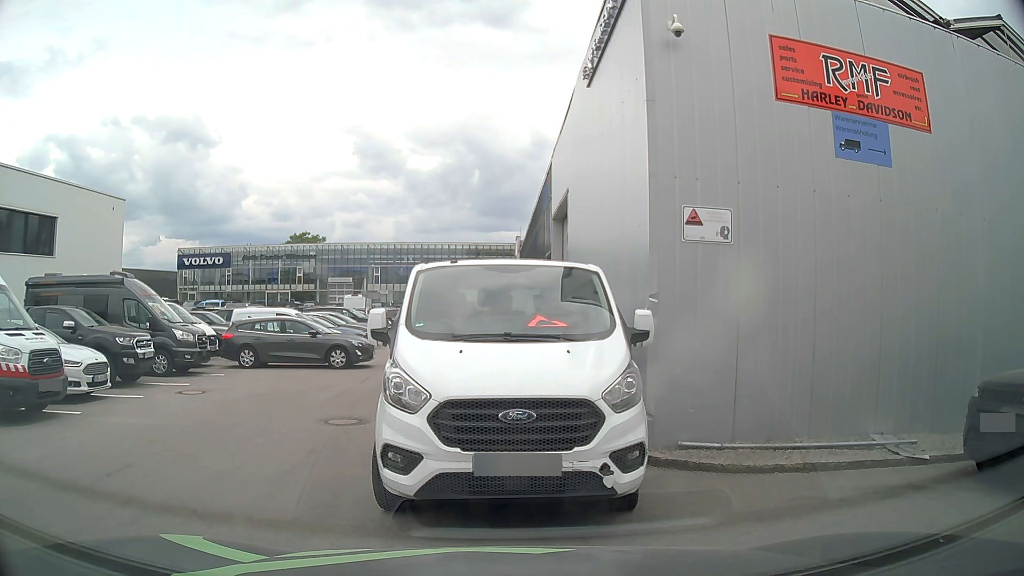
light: Day
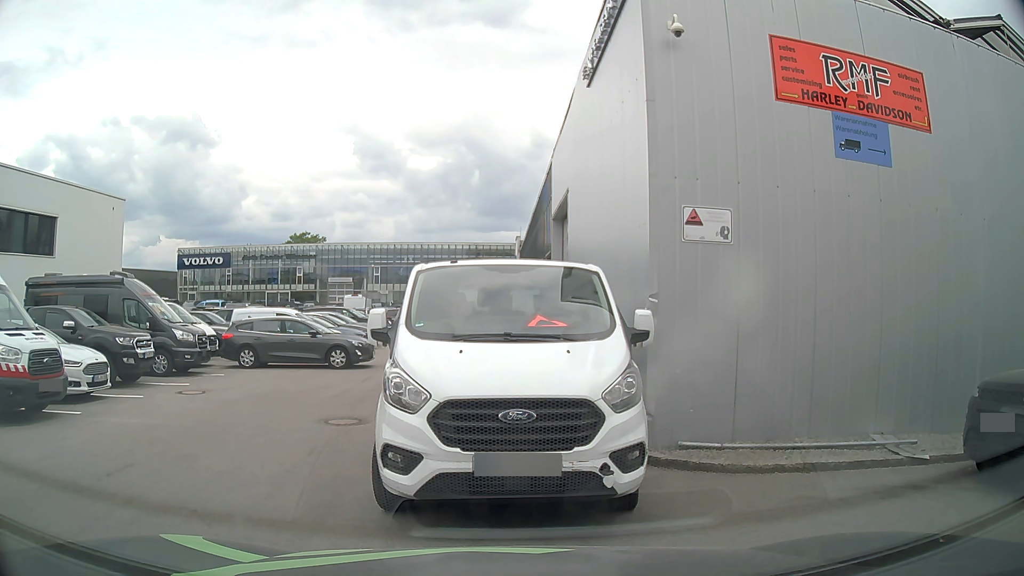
(0.0, 0.0) m; 0°
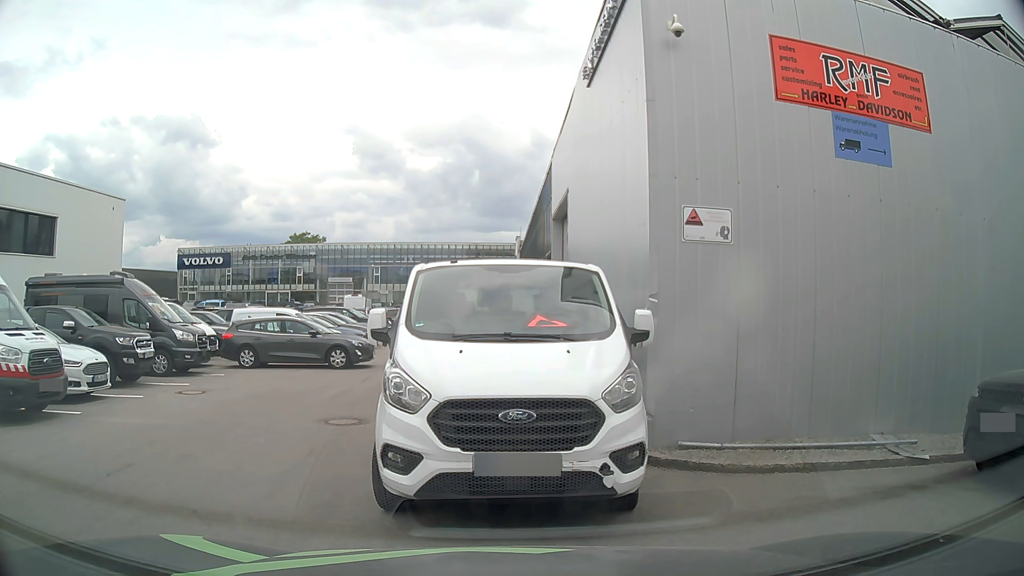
(0.0, 0.0) m; 0°
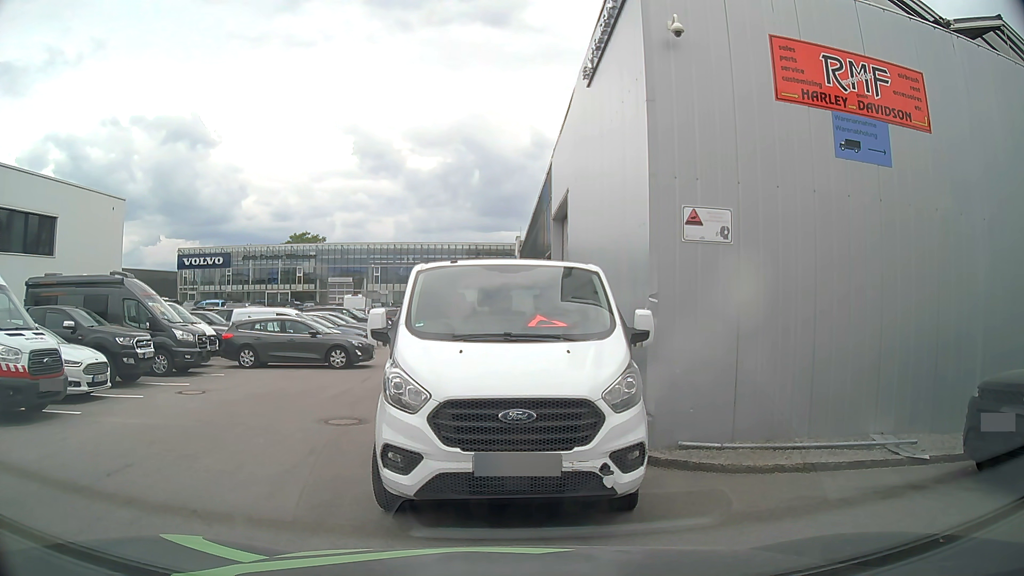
(0.0, 0.0) m; 0°
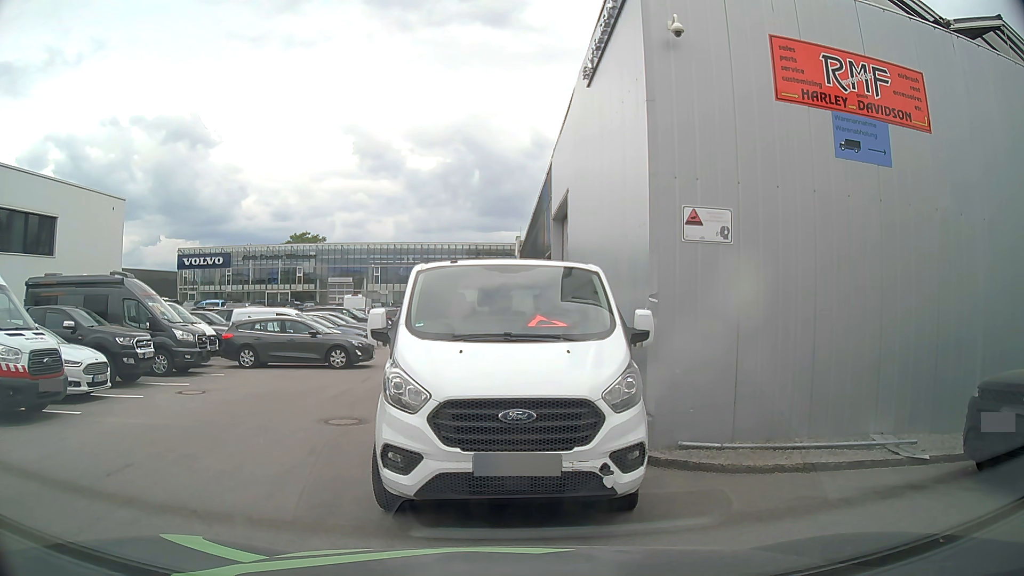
(0.0, 0.0) m; 0°
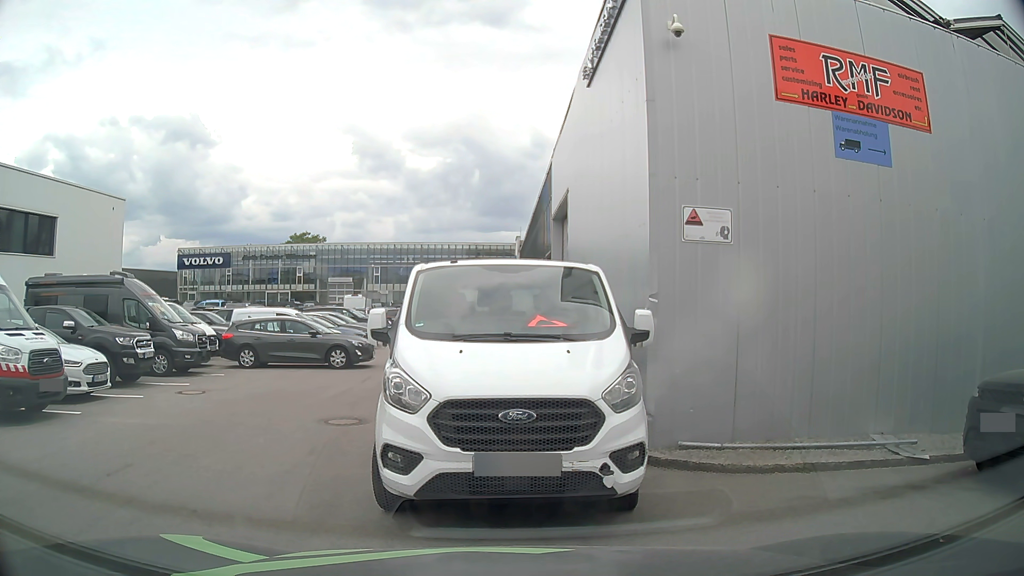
(0.0, 0.0) m; 0°
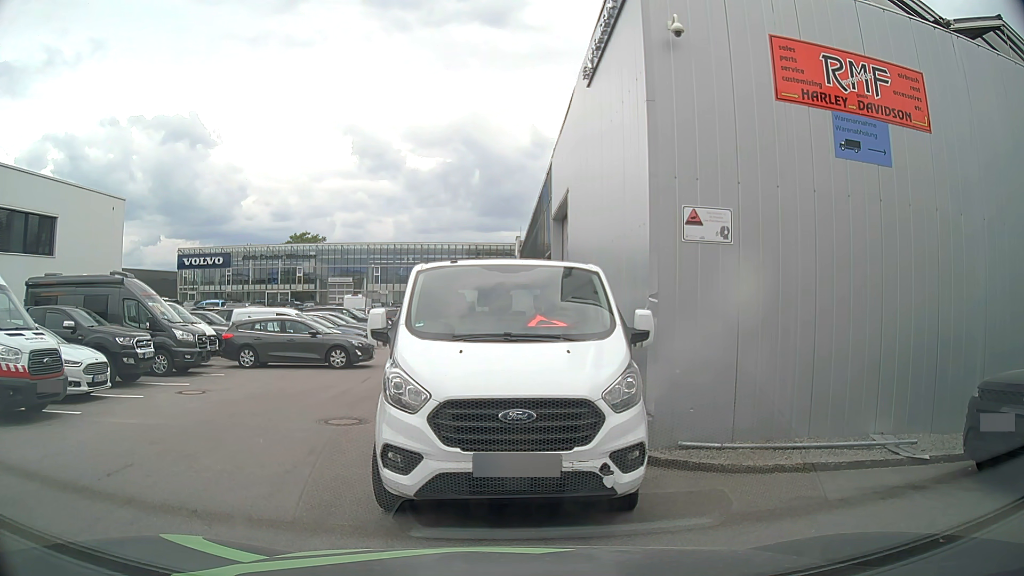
(0.0, 0.0) m; 0°
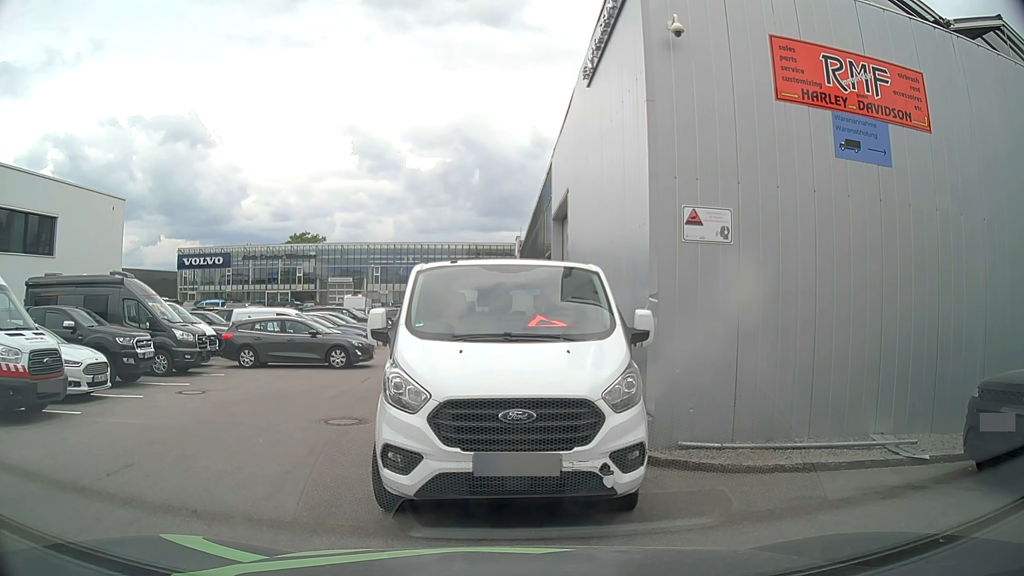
(0.0, 0.0) m; 0°
